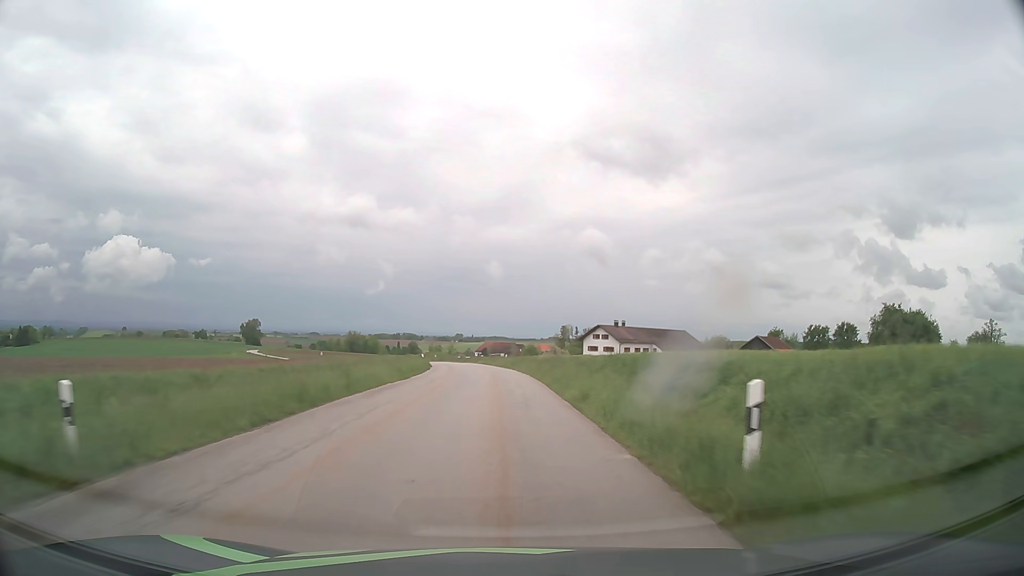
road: tertiary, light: Day
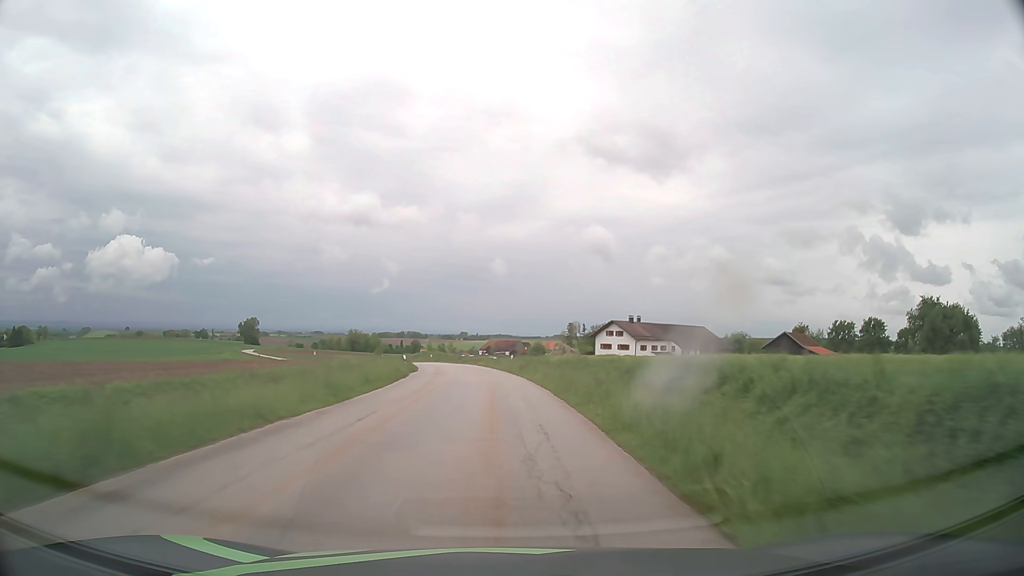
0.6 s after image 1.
(0.0, +12.4) m; 0°
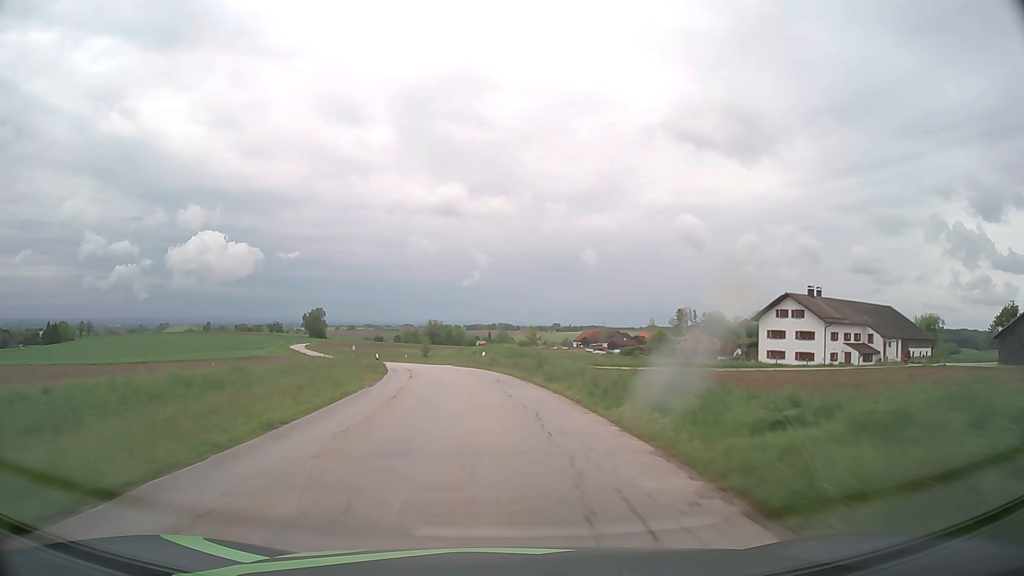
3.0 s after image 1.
(-2.7, +49.9) m; -8°
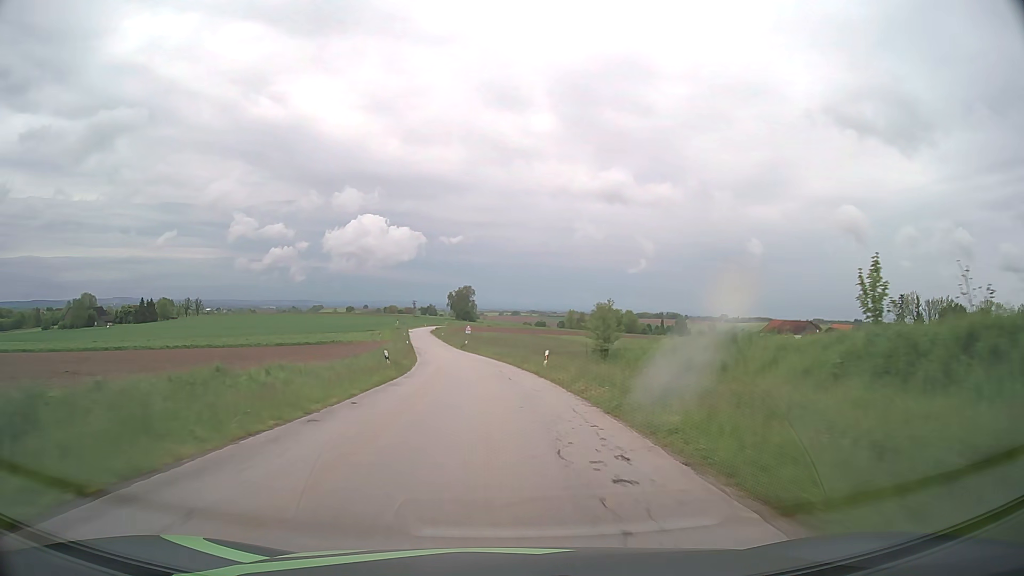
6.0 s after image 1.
(-8.0, +62.3) m; -14°
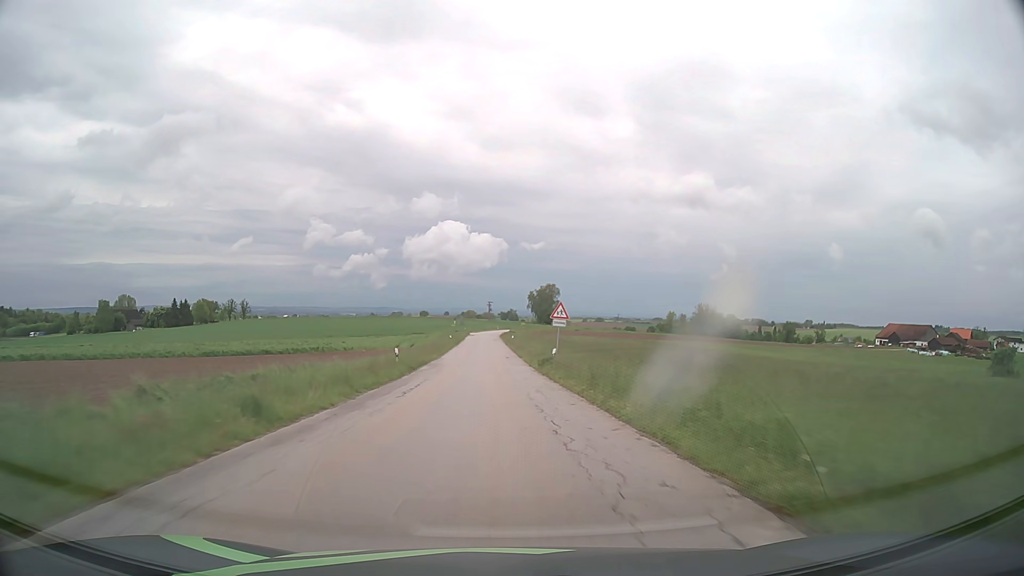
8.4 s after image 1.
(-3.0, +50.3) m; -7°
(0, +10) (0, +20) (-1, +30) (-1, +40) (-1, +50) (-1, +60) (-2, +70) (-2, +80) (-2, +90) (-3, +100) m
